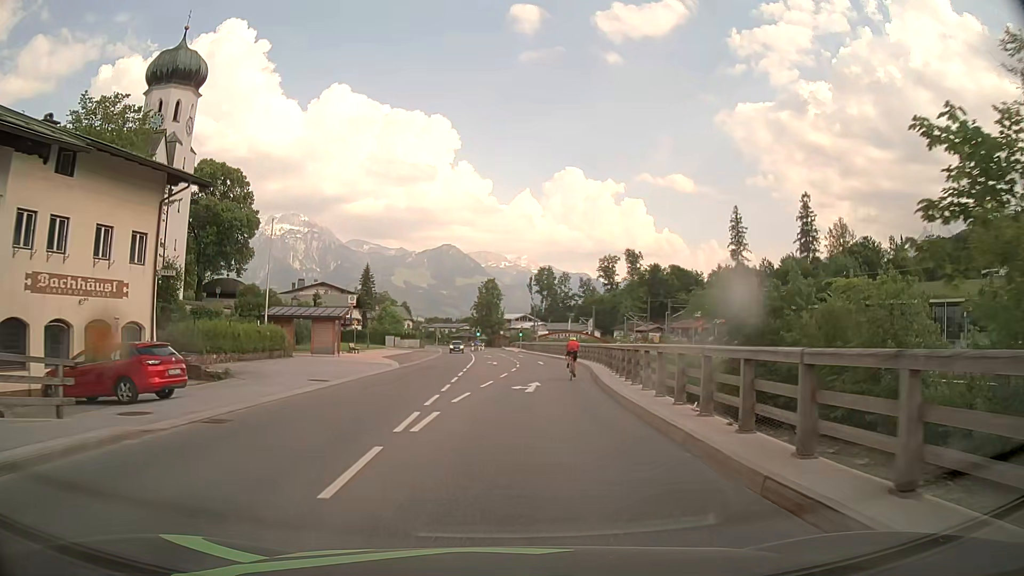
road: primary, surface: asphalt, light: Day
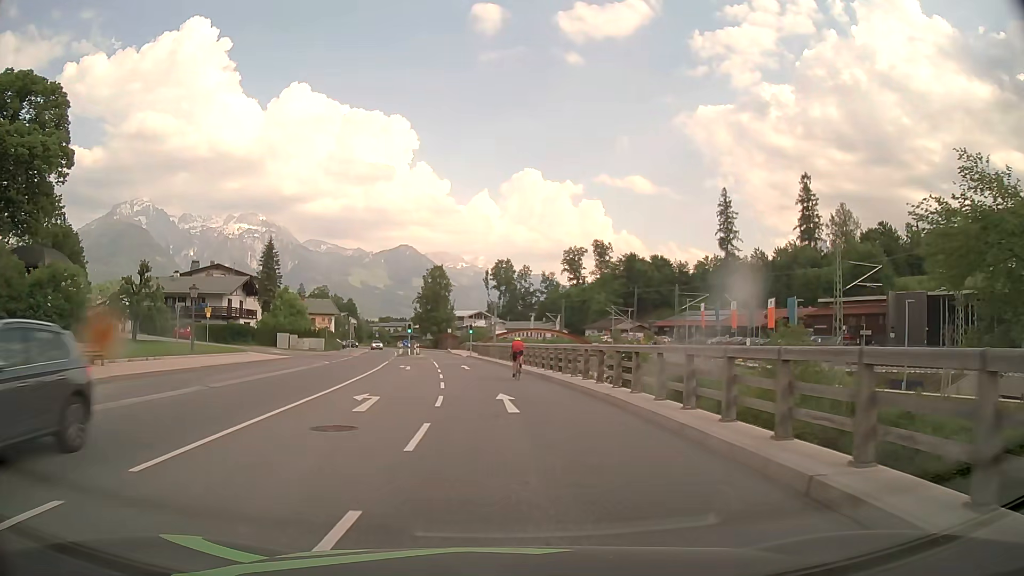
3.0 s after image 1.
(+1.2, +30.7) m; +3°
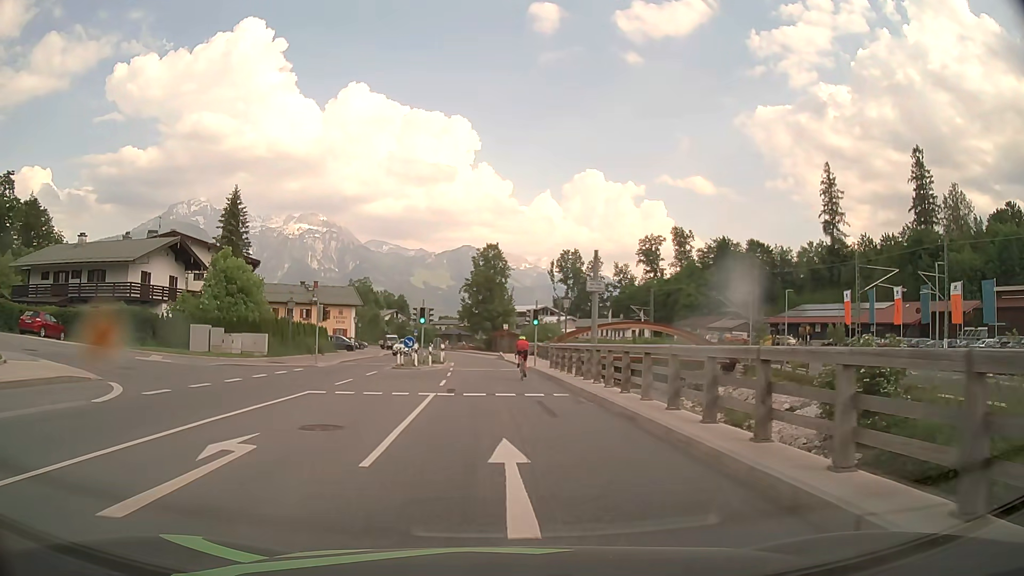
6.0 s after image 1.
(-1.5, +31.5) m; -5°
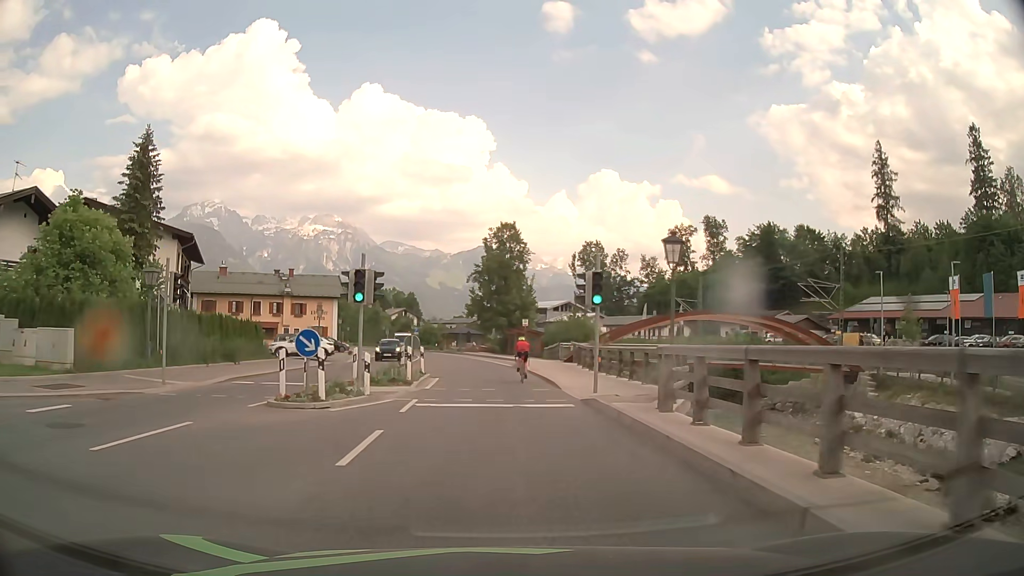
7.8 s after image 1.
(-0.2, +19.8) m; -1°
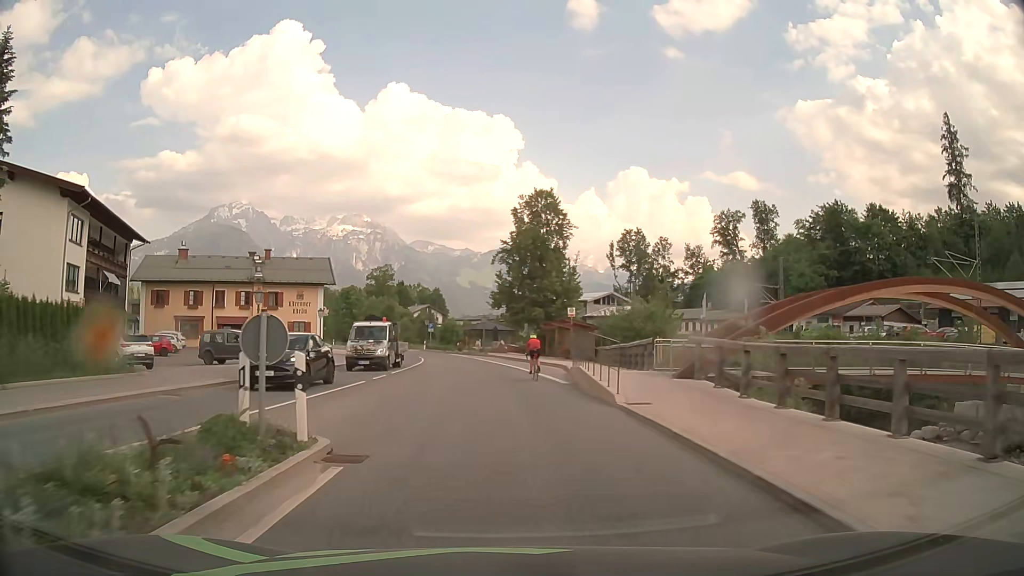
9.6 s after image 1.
(-0.4, +18.9) m; -3°
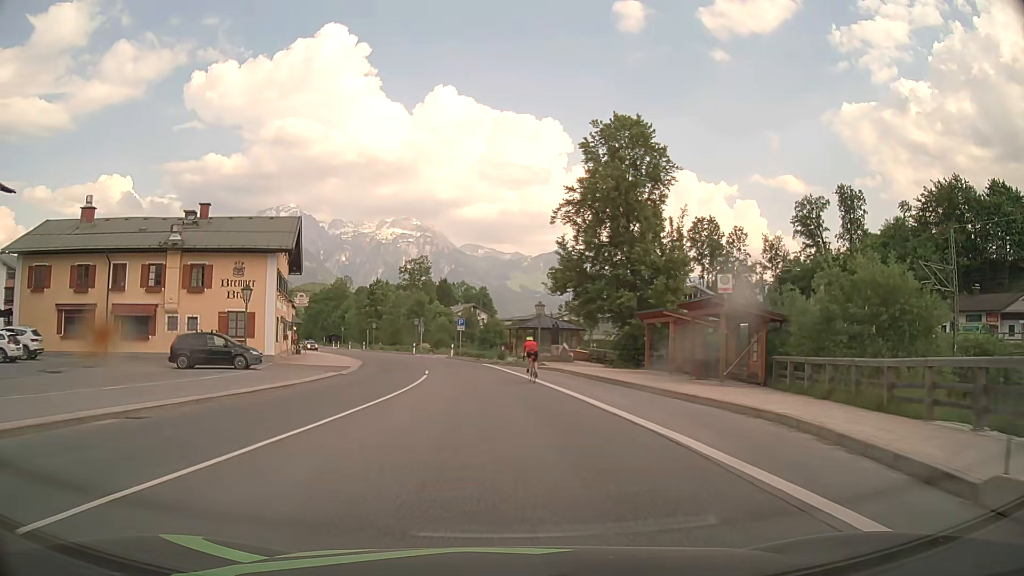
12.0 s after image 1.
(-0.9, +25.2) m; -4°
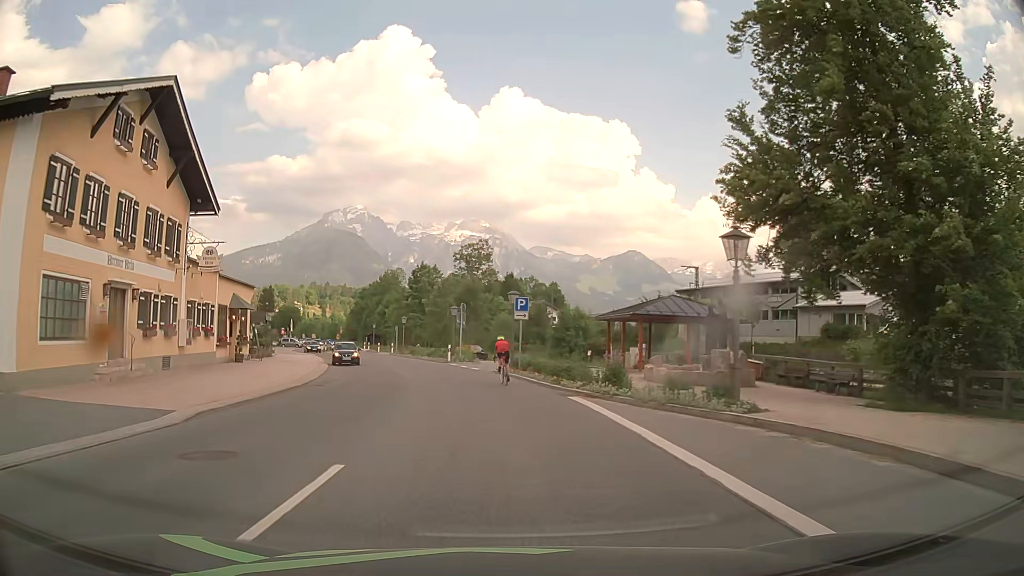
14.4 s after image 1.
(-1.2, +26.7) m; -6°
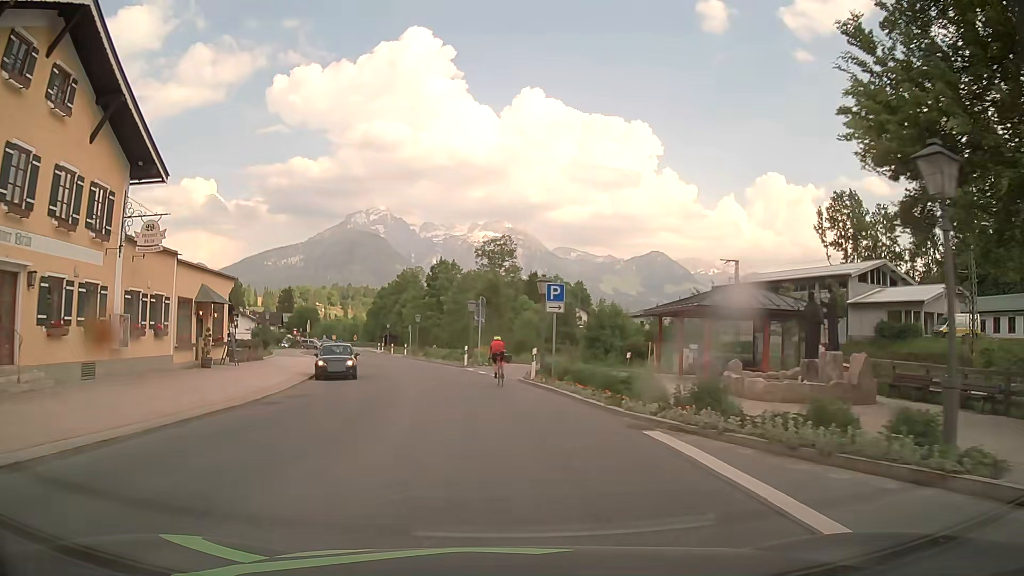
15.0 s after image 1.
(-0.1, +6.8) m; -2°
